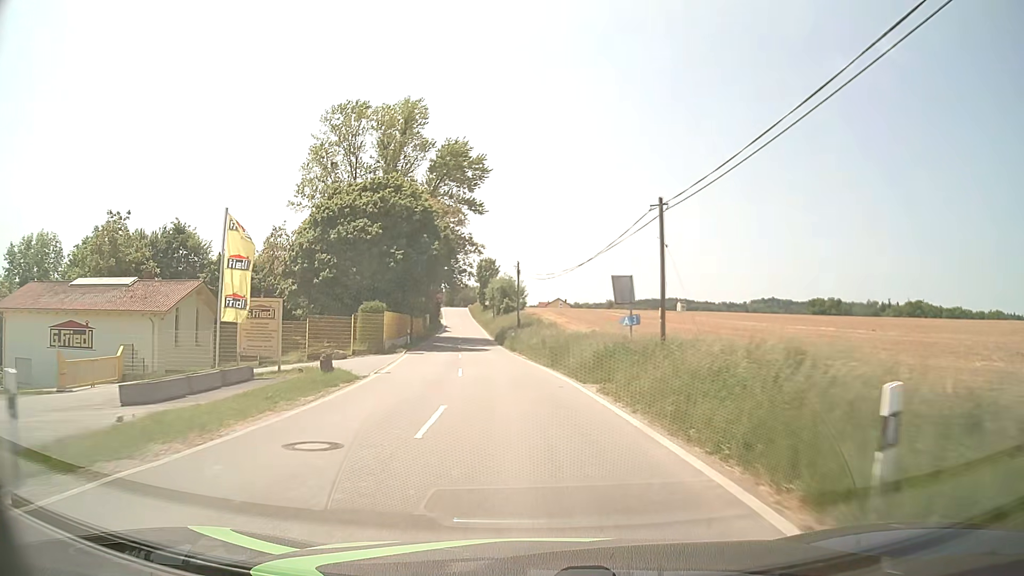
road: tertiary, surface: asphalt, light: Day
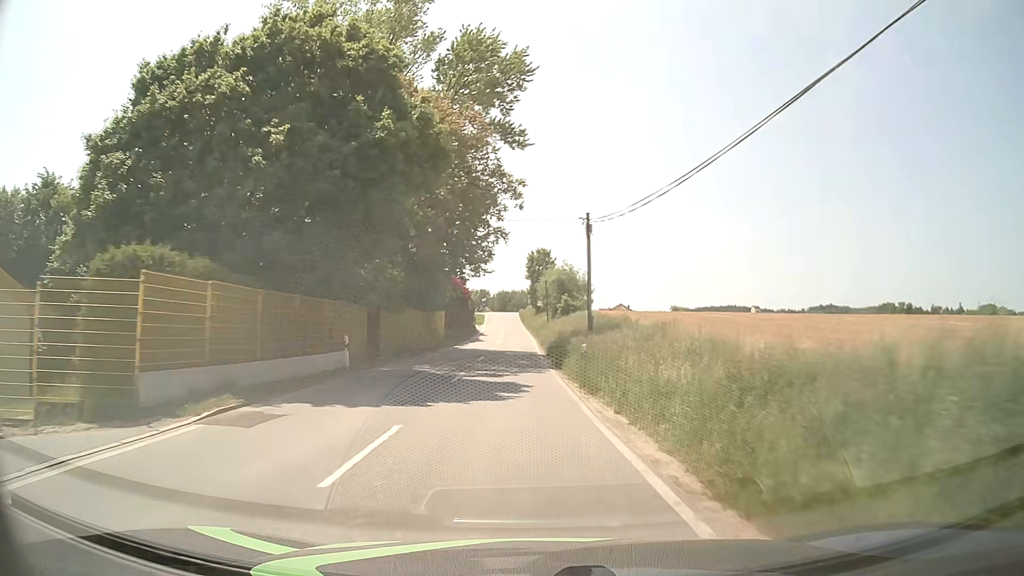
(-1.2, +27.1) m; -5°
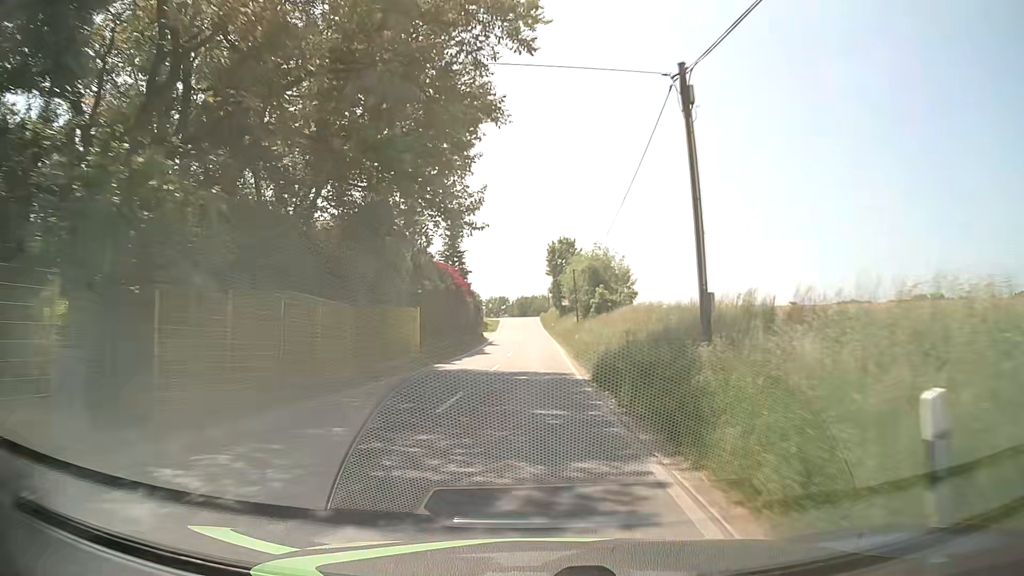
(-0.3, +18.0) m; -2°
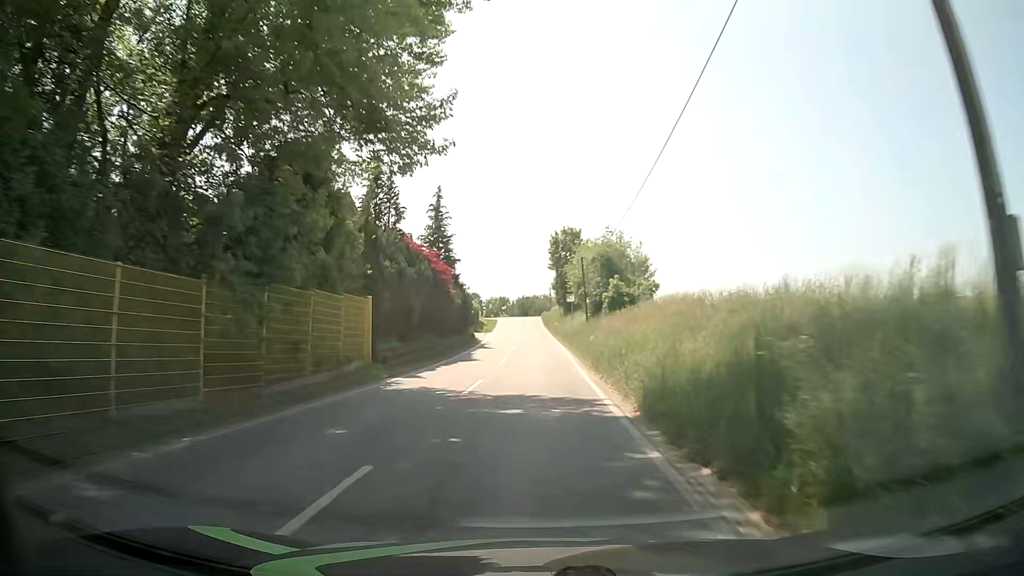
(0.0, +9.0) m; 0°
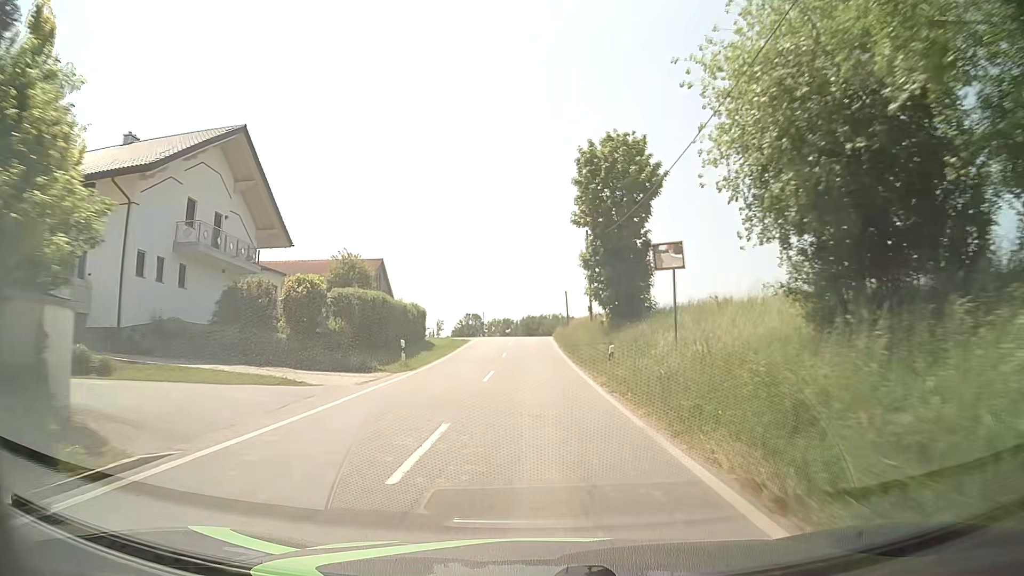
(0.0, +44.9) m; 0°
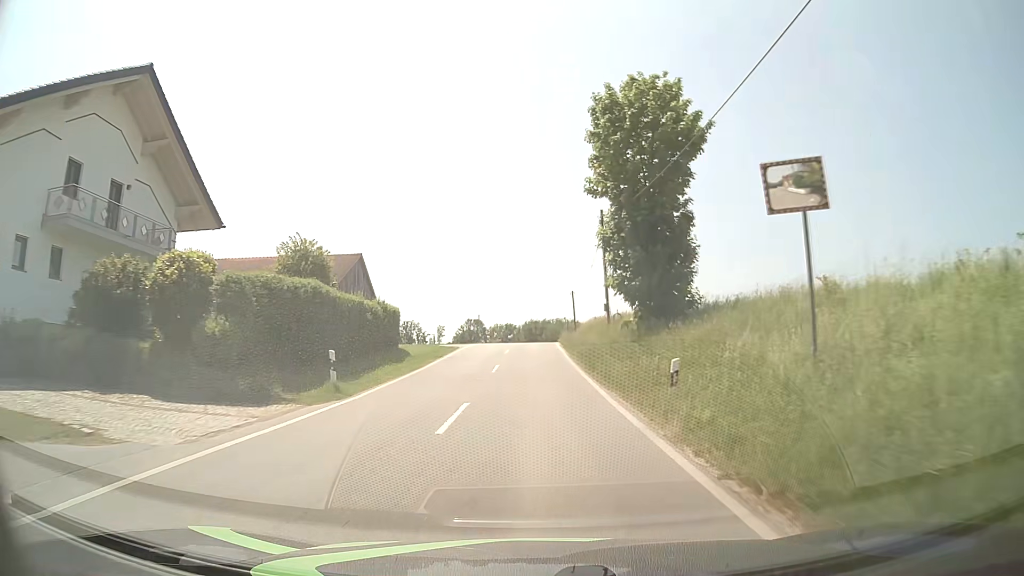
(-0.1, +8.9) m; -1°
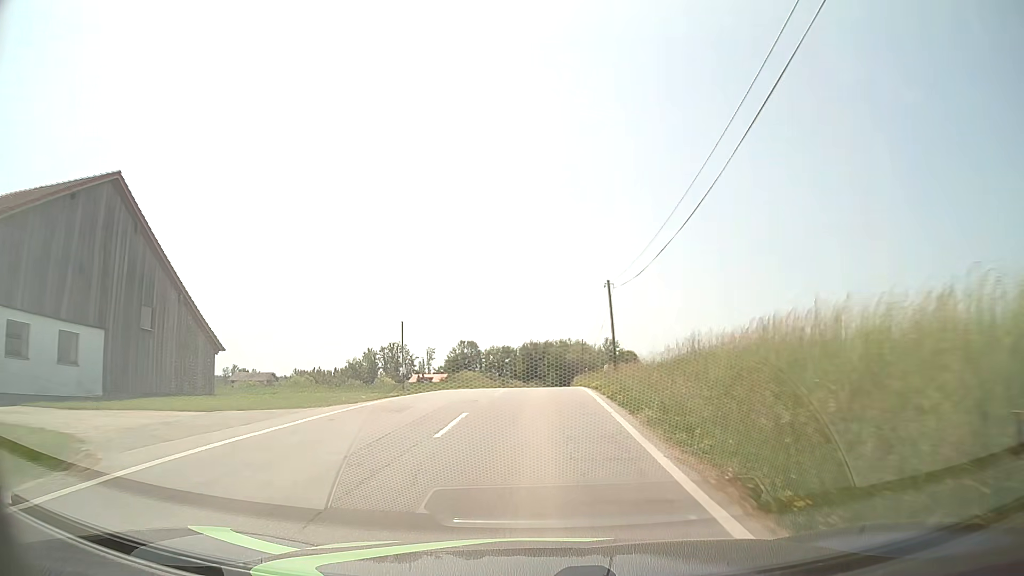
(+0.3, +35.5) m; +1°
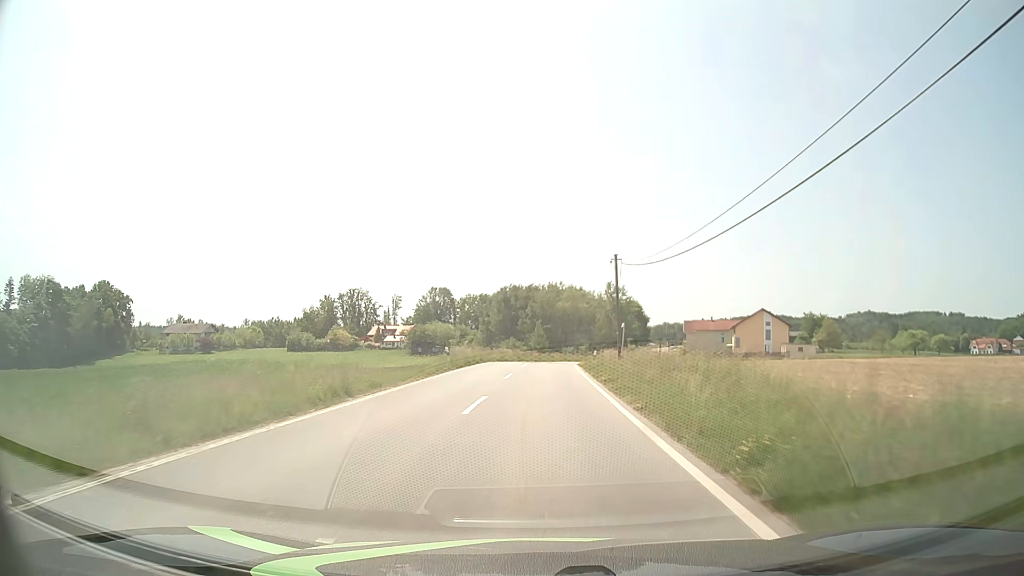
(+0.8, +45.5) m; +1°
(0, +10) (0, +20) (0, +30) (+1, +40) (+2, +50) (+3, +60) (+4, +70) (+7, +80) (+9, +89) (+11, +99) m
